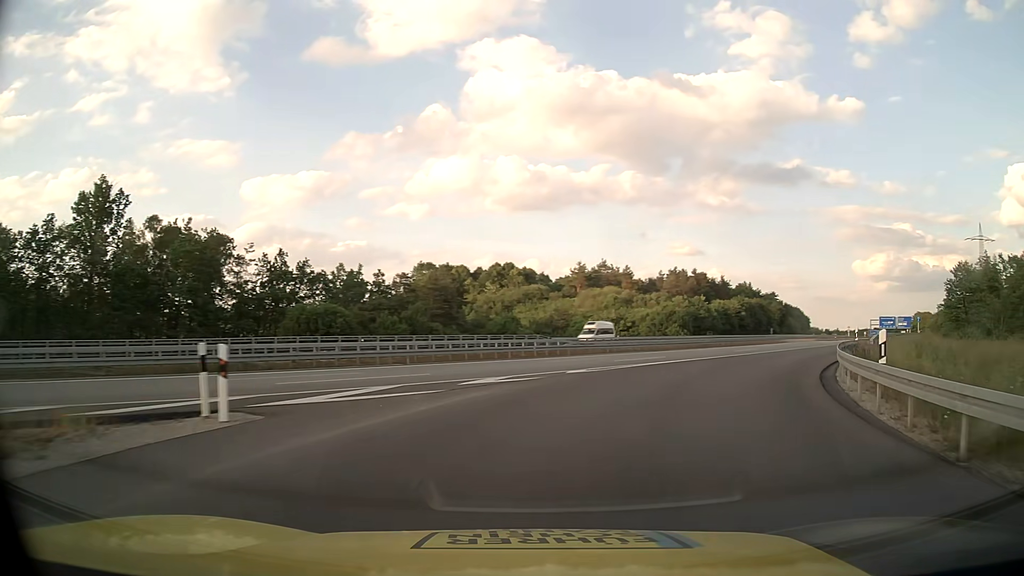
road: motorway_link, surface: asphalt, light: Day
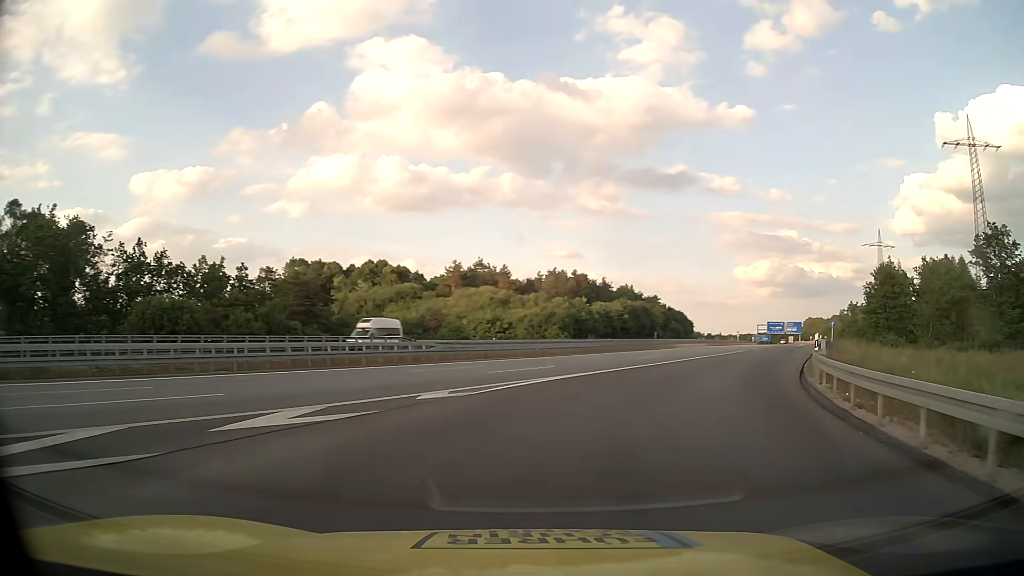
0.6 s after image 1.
(+0.7, +7.5) m; +10°
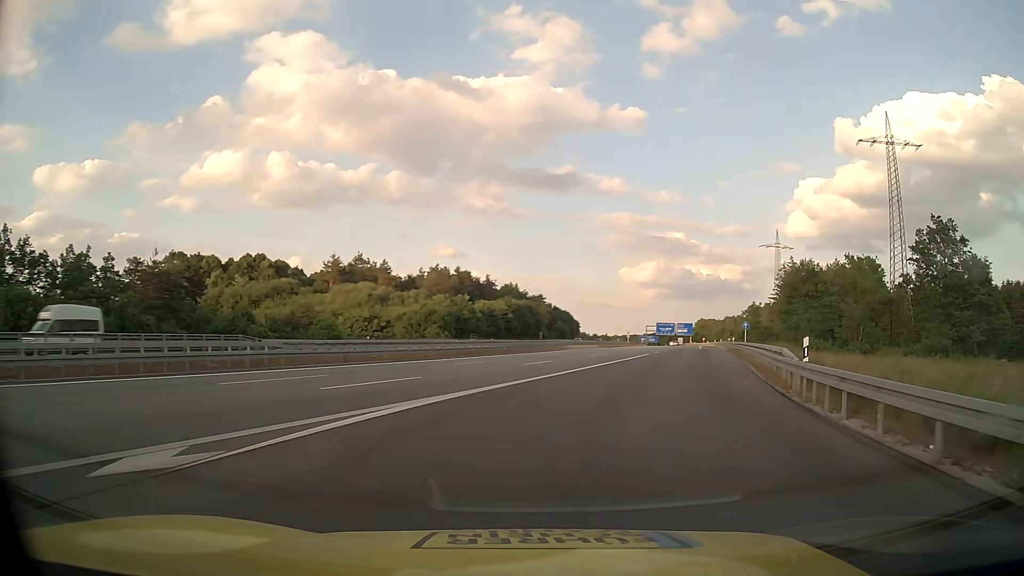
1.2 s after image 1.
(+0.7, +7.8) m; +10°
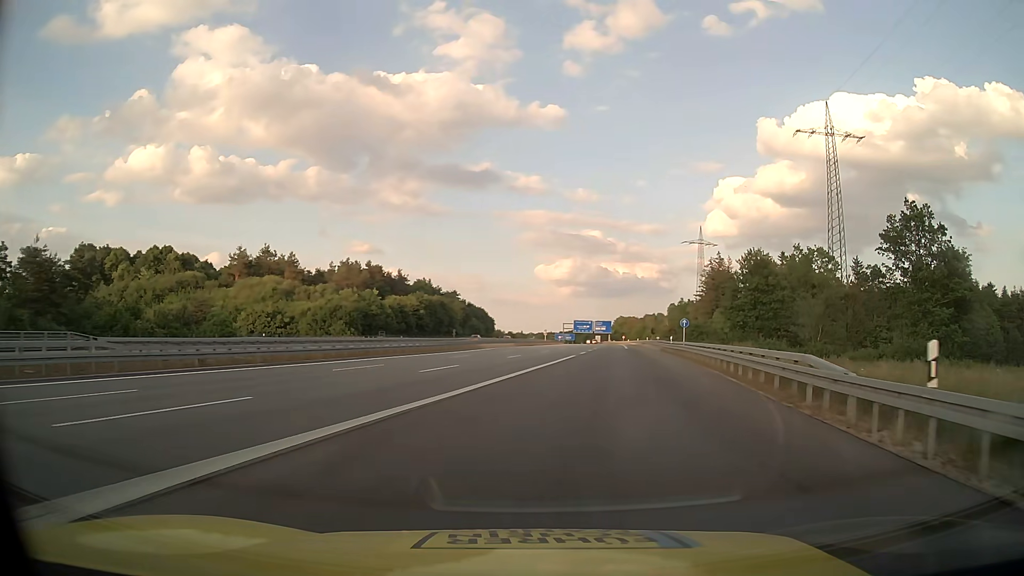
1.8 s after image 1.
(+0.6, +8.3) m; +7°
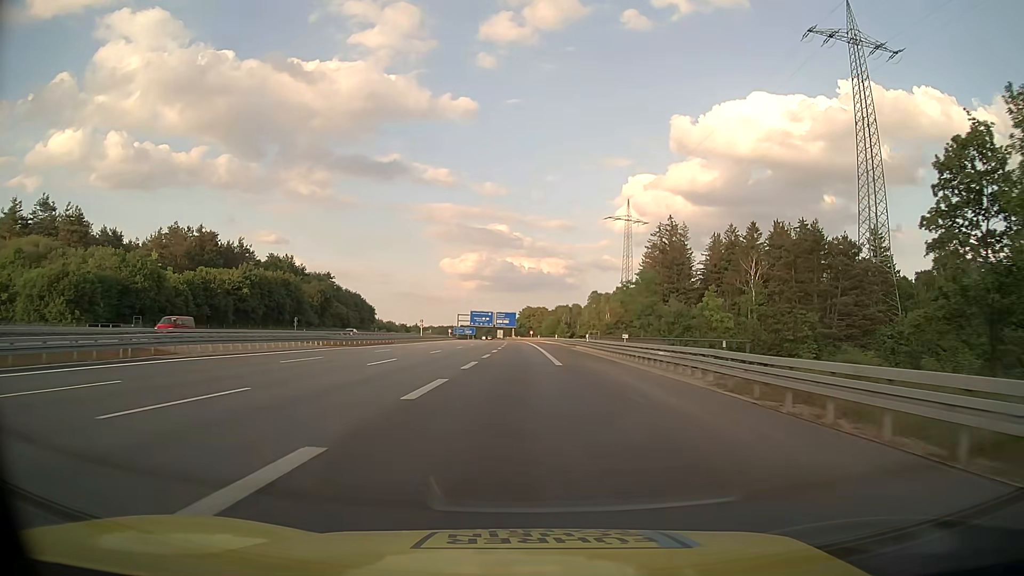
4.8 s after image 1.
(+6.8, +54.1) m; +8°
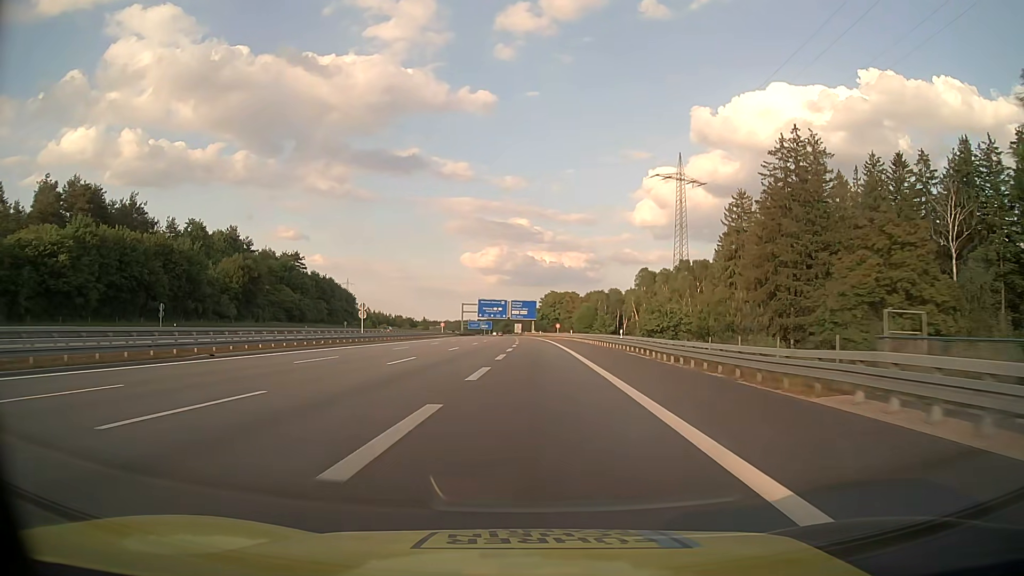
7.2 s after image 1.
(-0.6, +56.6) m; -2°
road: motorway
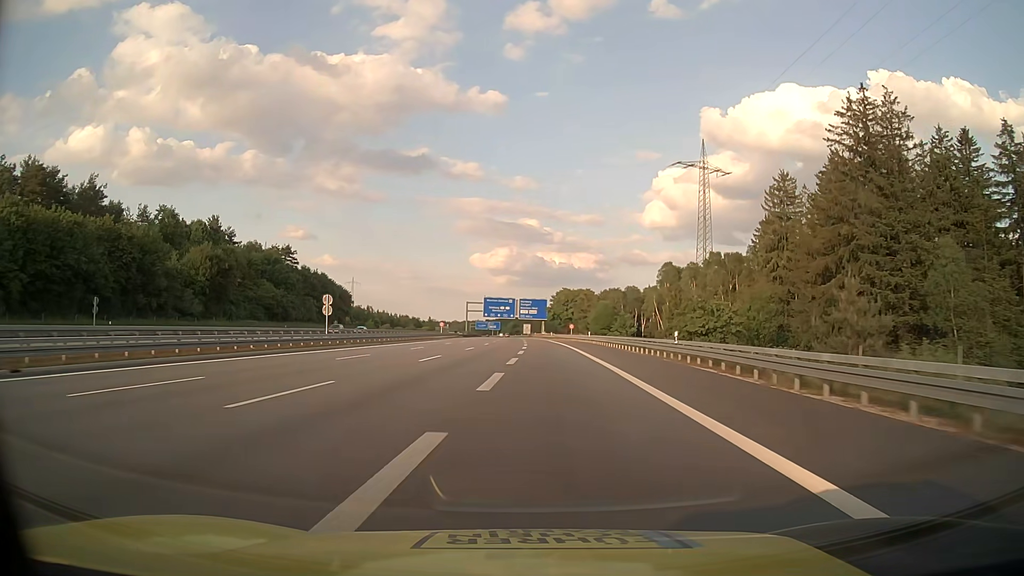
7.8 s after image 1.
(-0.1, +15.2) m; -1°
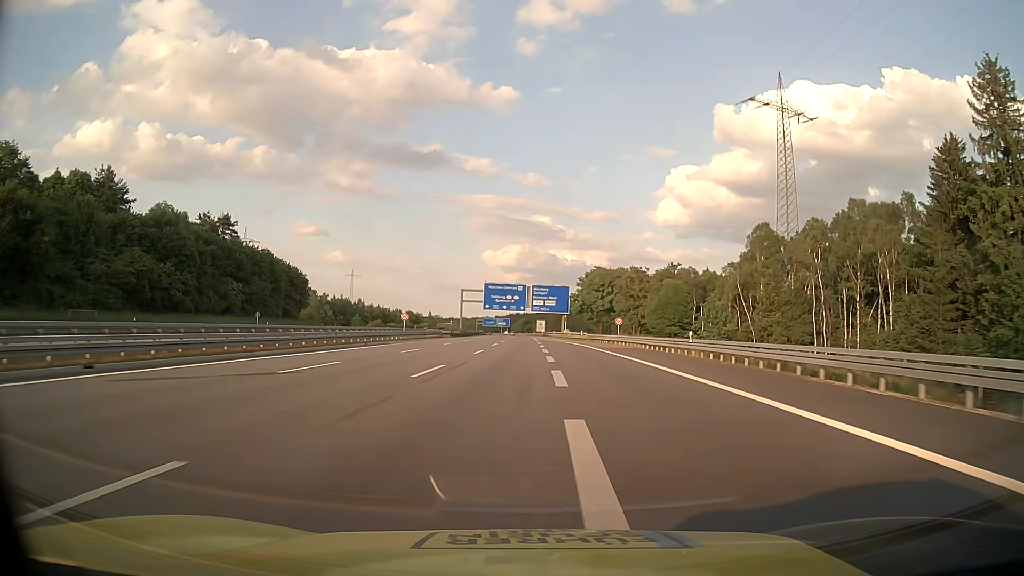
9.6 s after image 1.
(-0.5, +47.5) m; -1°
(0, +10) (0, +20) (0, +30) (0, +40) (0, +50) (0, +60) (0, +70) (0, +80) (-1, +90) (-1, +100) m
